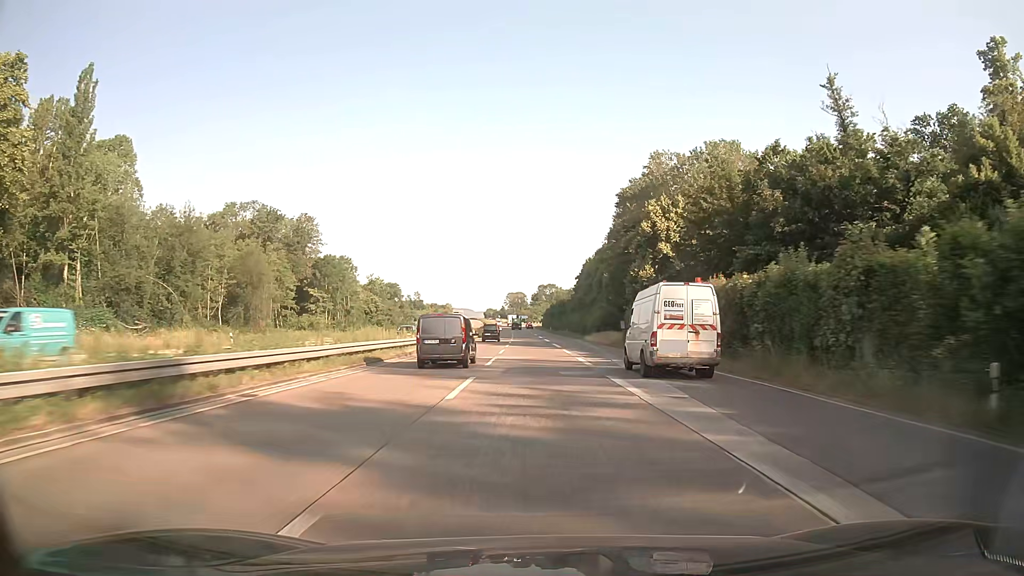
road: trunk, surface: asphalt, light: Day
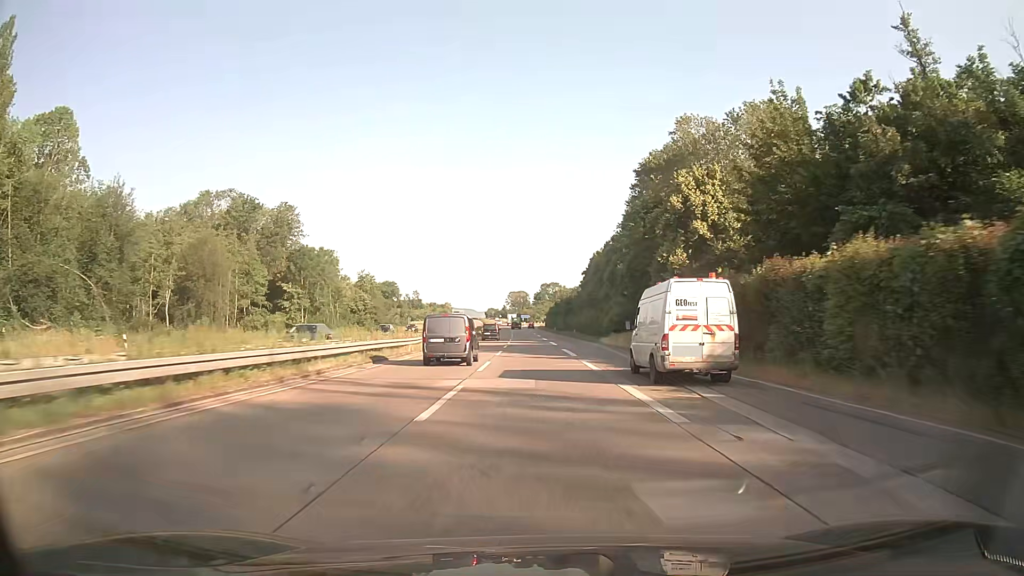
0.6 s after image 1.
(0.0, +15.3) m; 0°
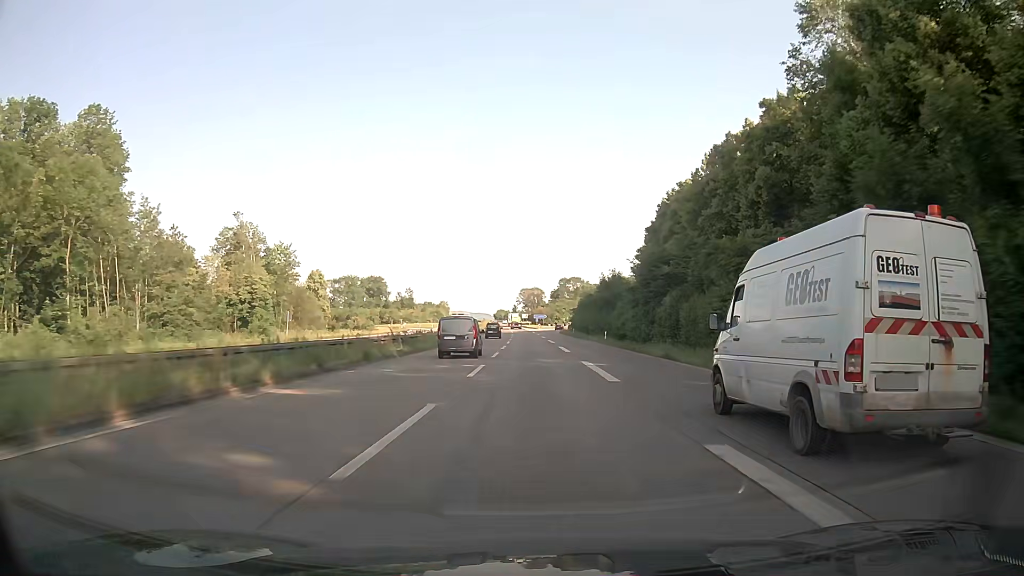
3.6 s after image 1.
(-0.8, +76.5) m; -1°
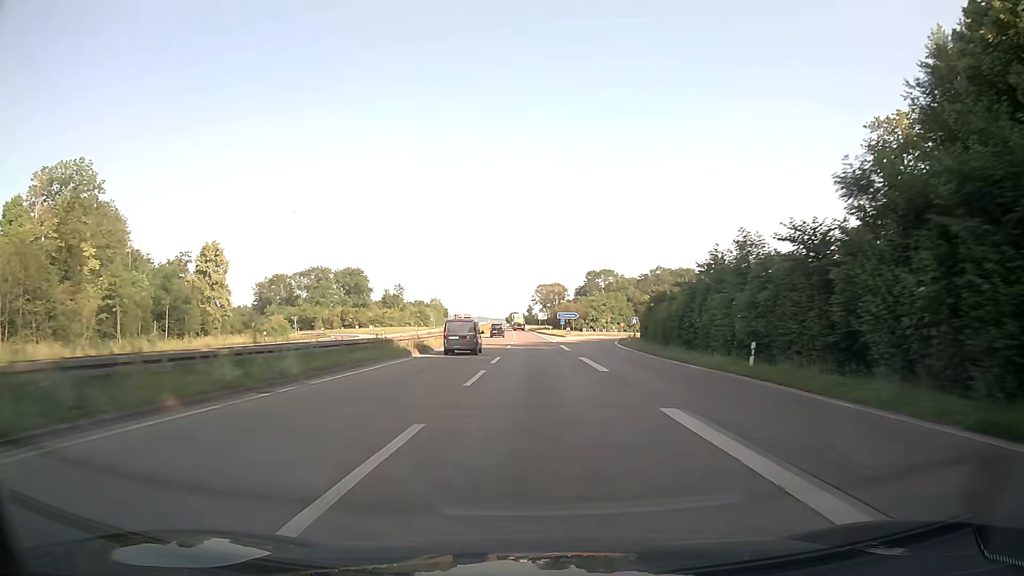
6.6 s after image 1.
(-1.0, +76.3) m; -1°
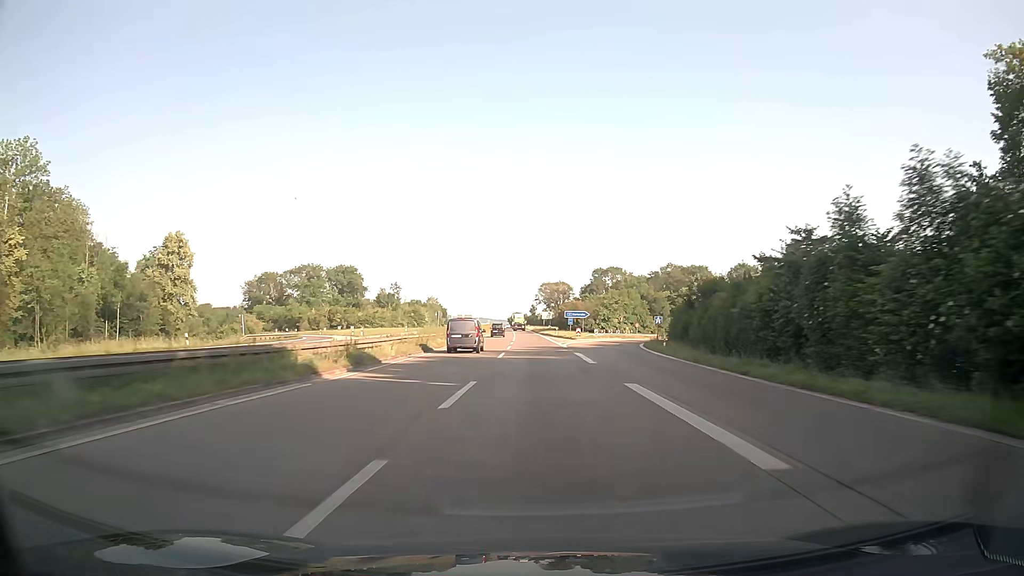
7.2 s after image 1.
(0.0, +15.2) m; 0°
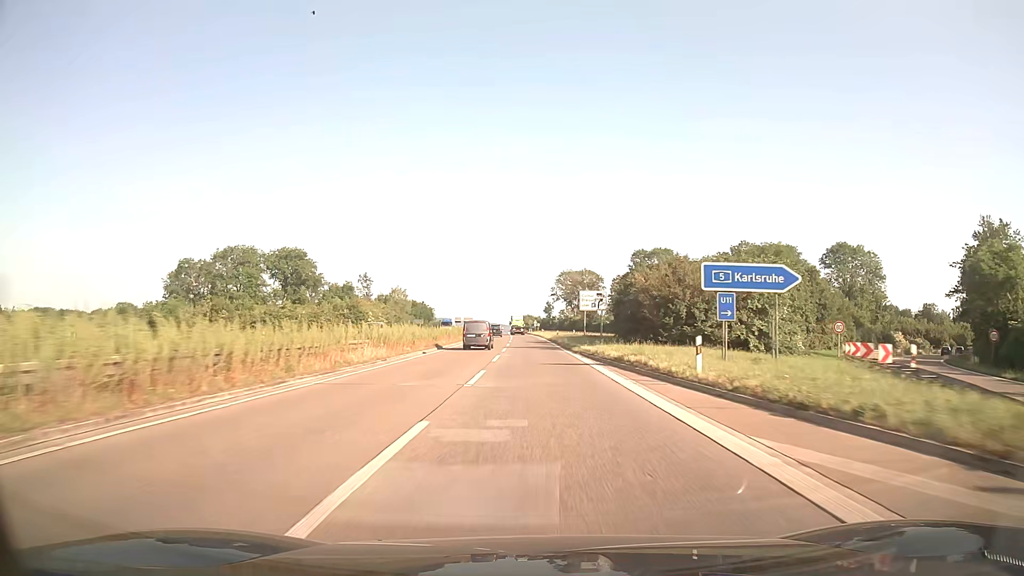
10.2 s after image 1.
(-0.7, +75.2) m; -1°
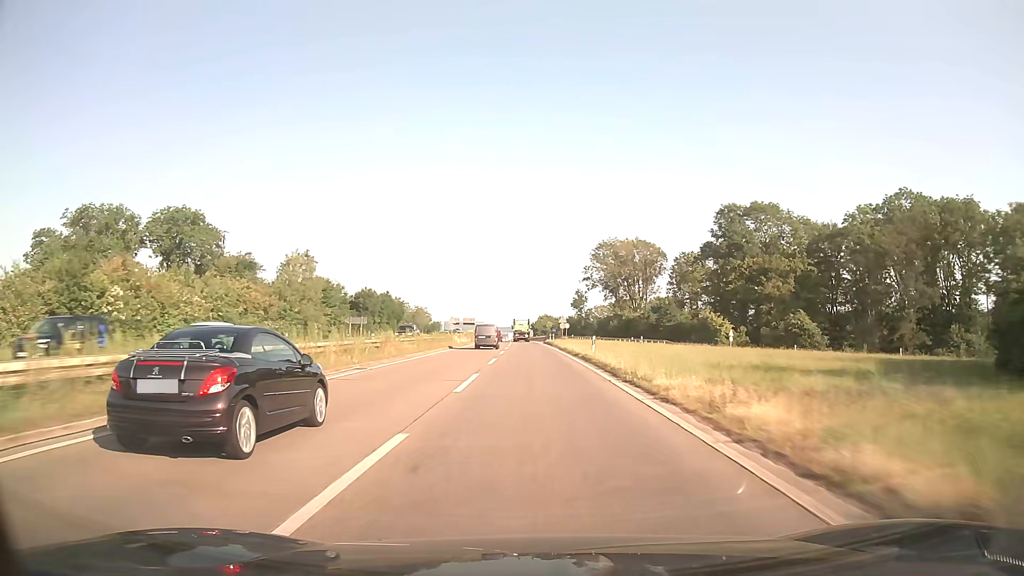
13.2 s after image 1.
(-0.9, +74.0) m; -1°
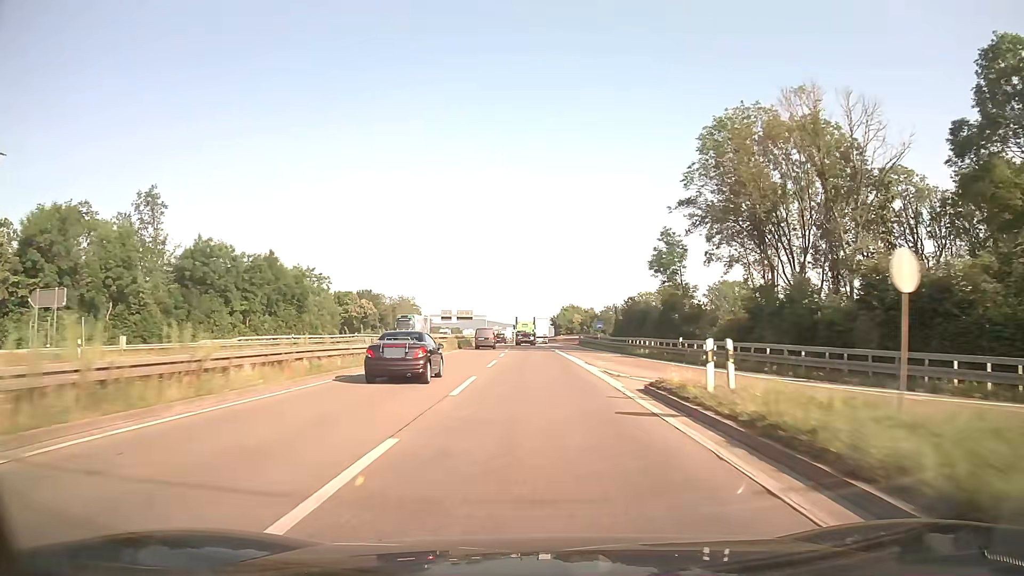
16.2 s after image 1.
(-0.9, +73.0) m; -1°
(0, +10) (0, +20) (0, +30) (0, +40) (-1, +50) (-1, +60) (-1, +70) (-1, +80) (-1, +90) (-2, +100) m
